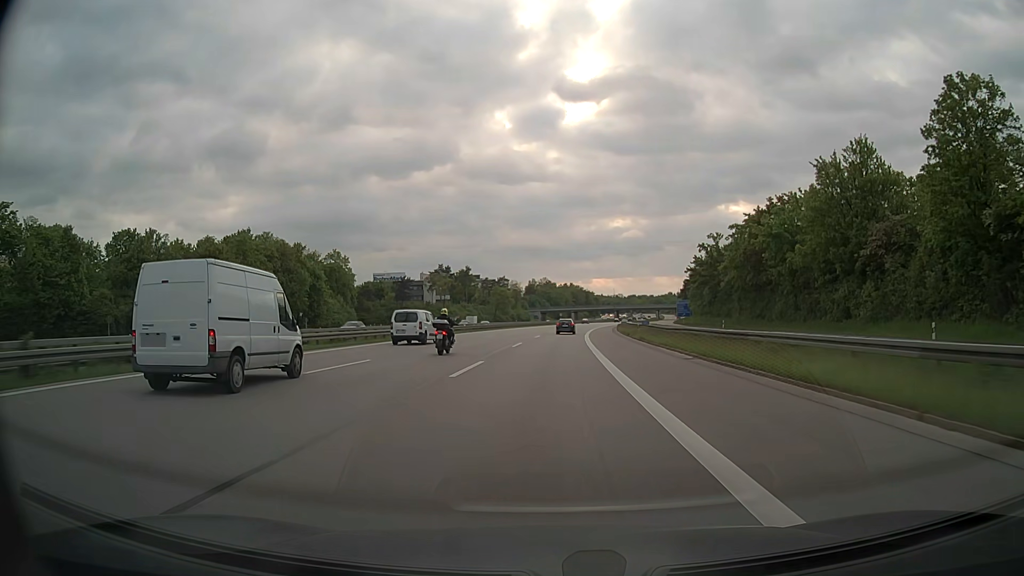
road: motorway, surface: asphalt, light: Day
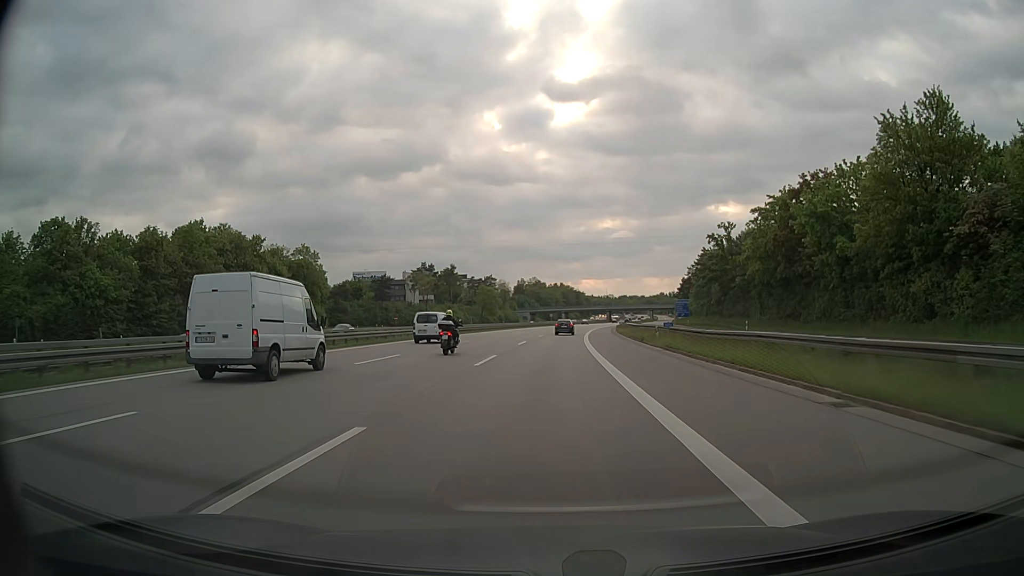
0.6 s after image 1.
(+0.1, +13.4) m; +1°
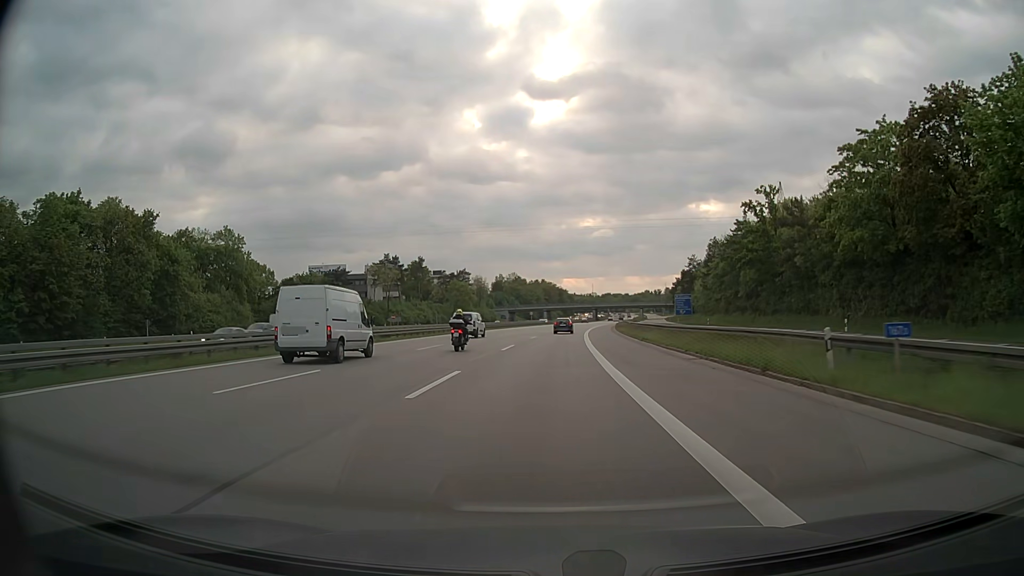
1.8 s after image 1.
(+0.4, +26.8) m; +1°
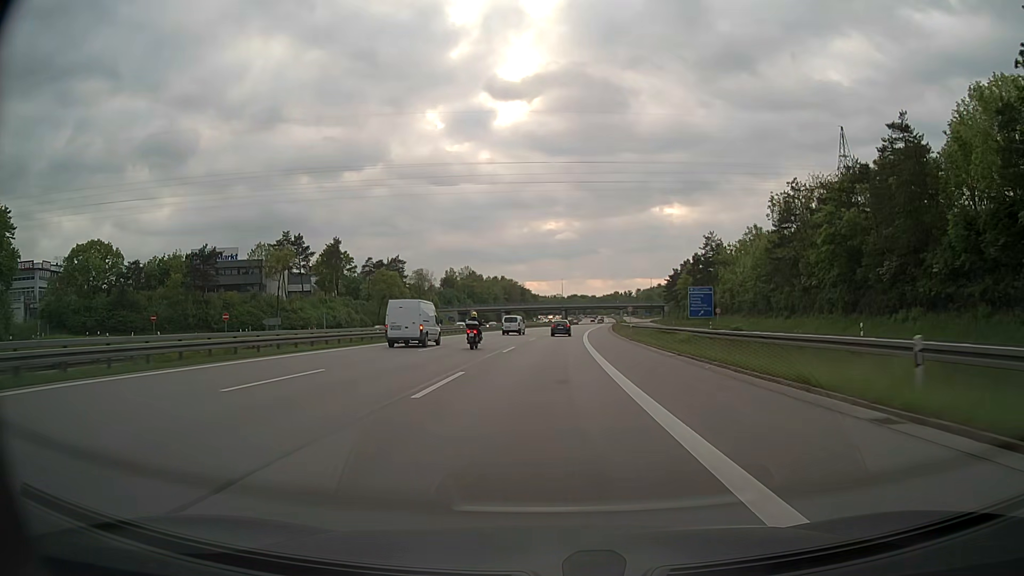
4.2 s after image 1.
(+1.5, +53.5) m; +3°
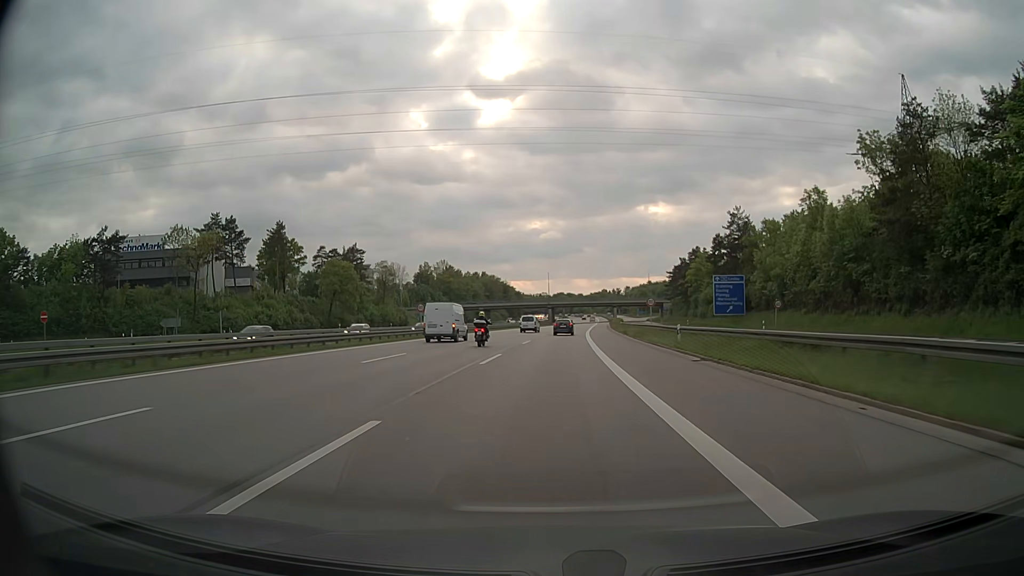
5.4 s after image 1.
(+0.4, +26.8) m; +2°
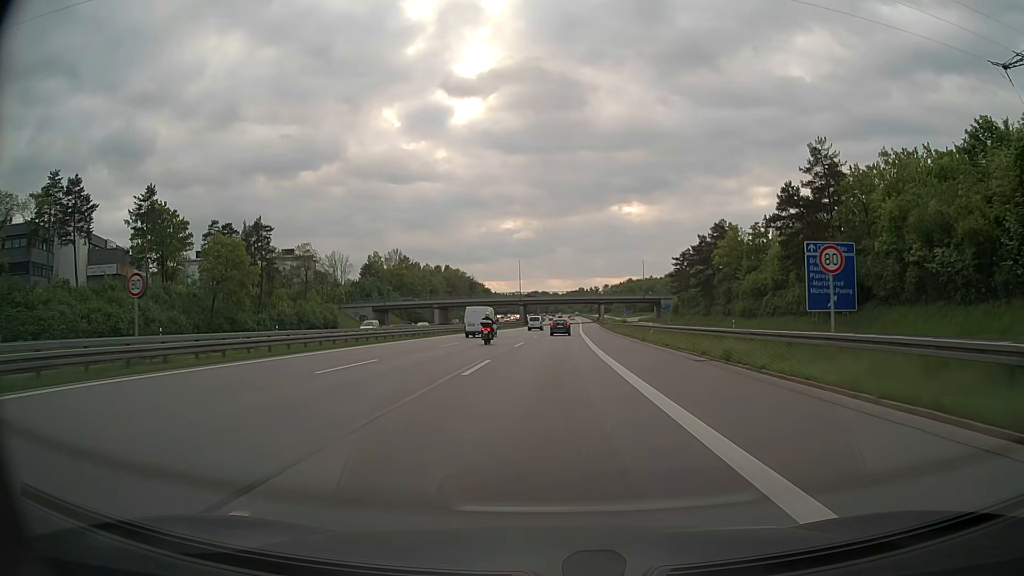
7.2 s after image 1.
(+0.6, +40.2) m; +2°
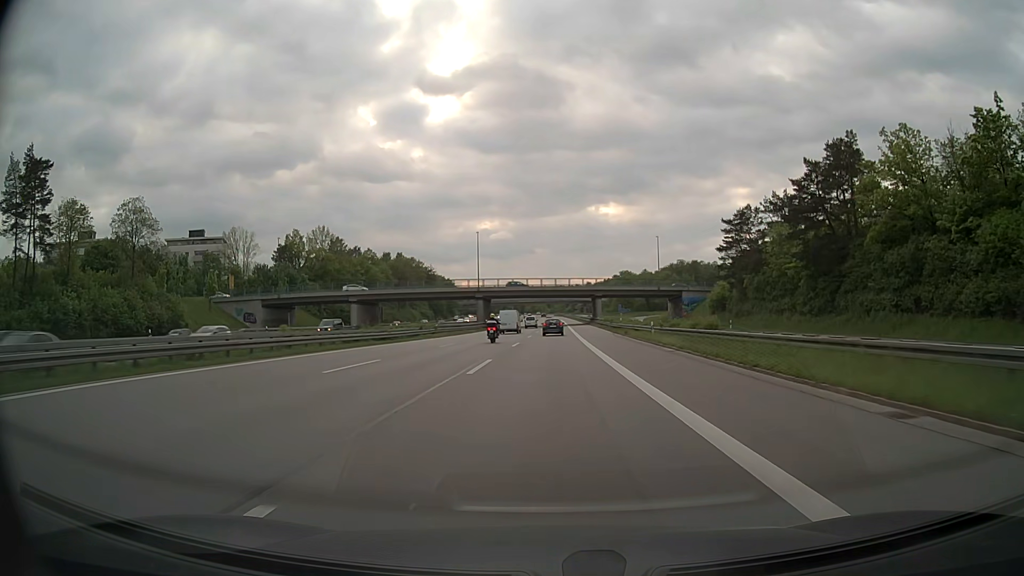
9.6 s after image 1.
(+1.0, +53.6) m; +2°
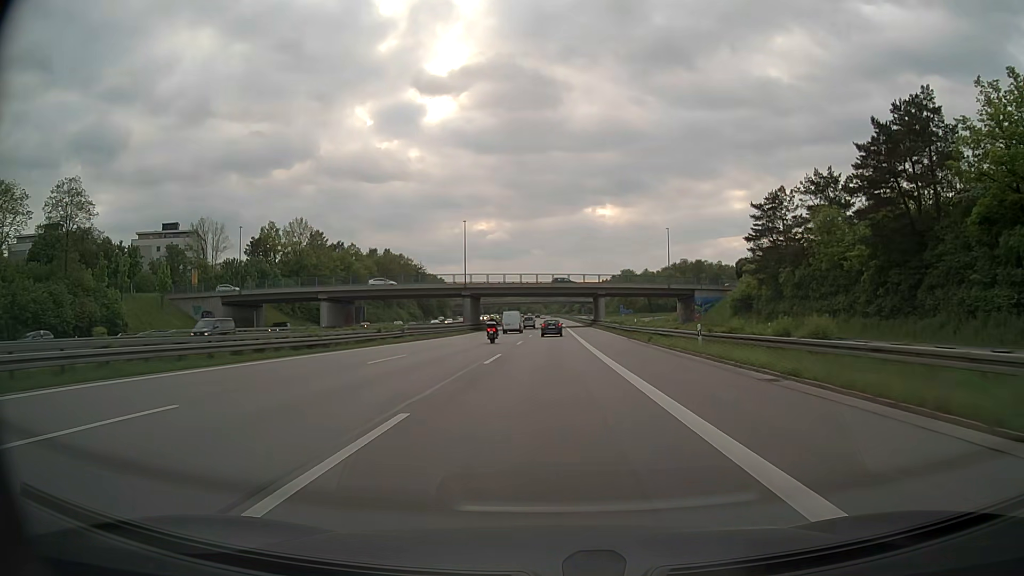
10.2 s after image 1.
(0.0, +13.4) m; 0°
(0, +10) (0, +20) (0, +30) (0, +40) (0, +50) (0, +60) (+1, +70) (+1, +80) (+1, +90) (+1, +100) m
